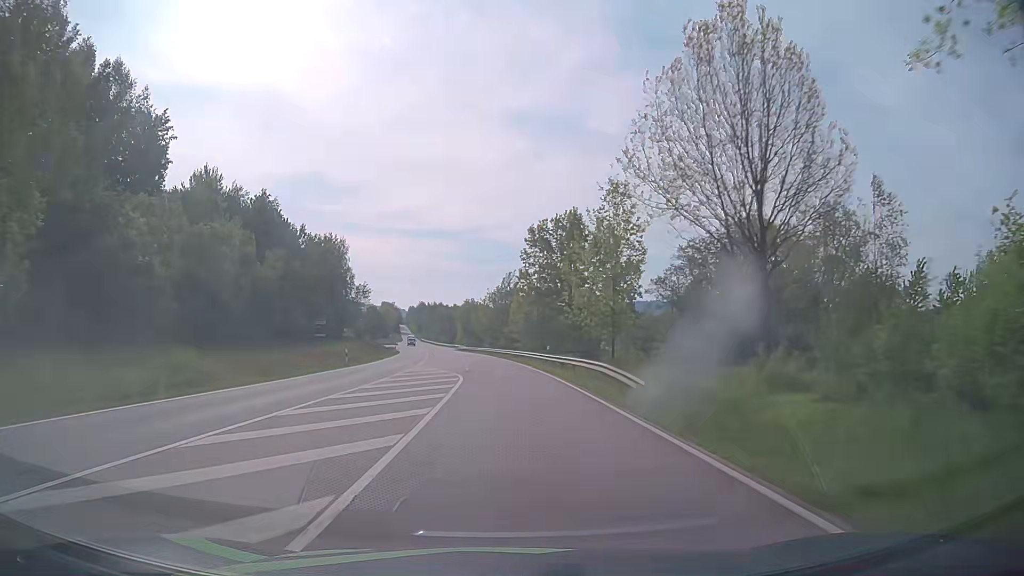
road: secondary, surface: asphalt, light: Day
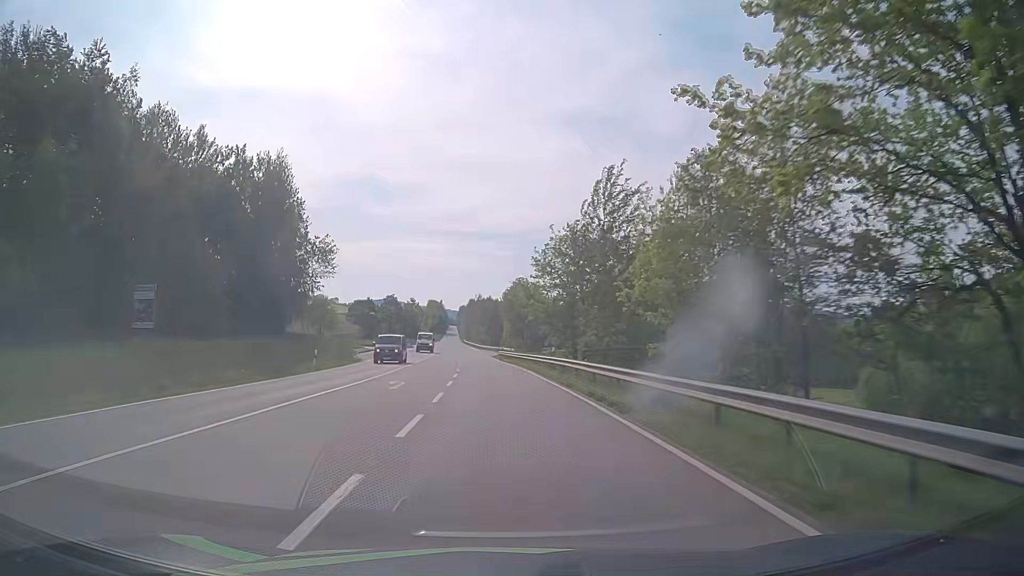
(-2.2, +55.9) m; -5°
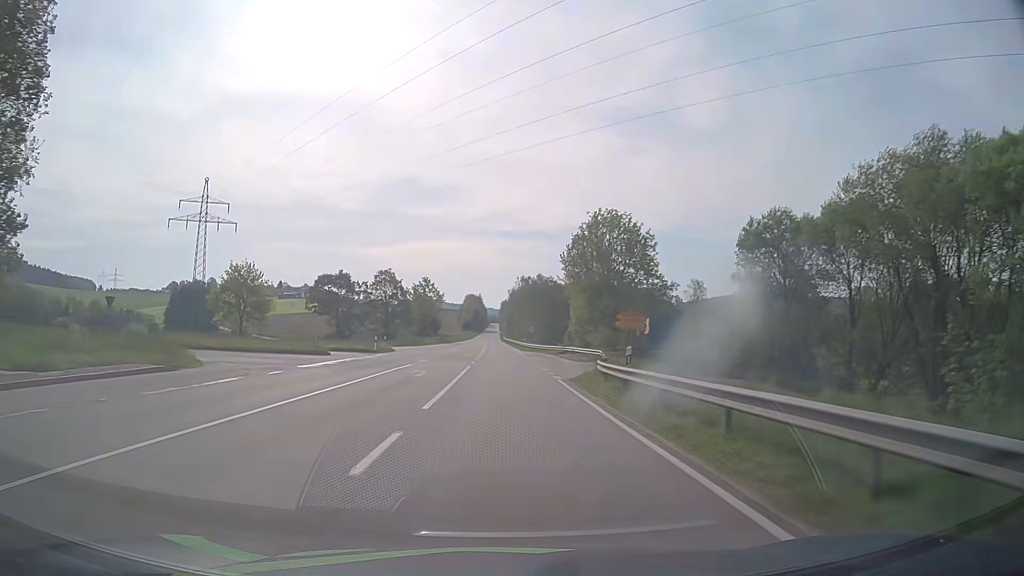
(-2.5, +57.0) m; -4°
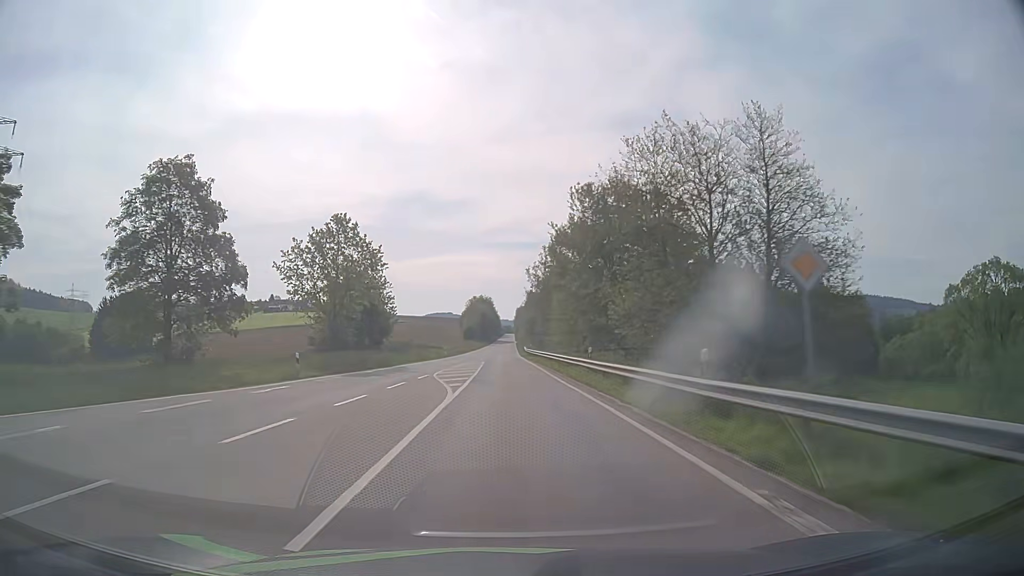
(-1.1, +71.7) m; -2°
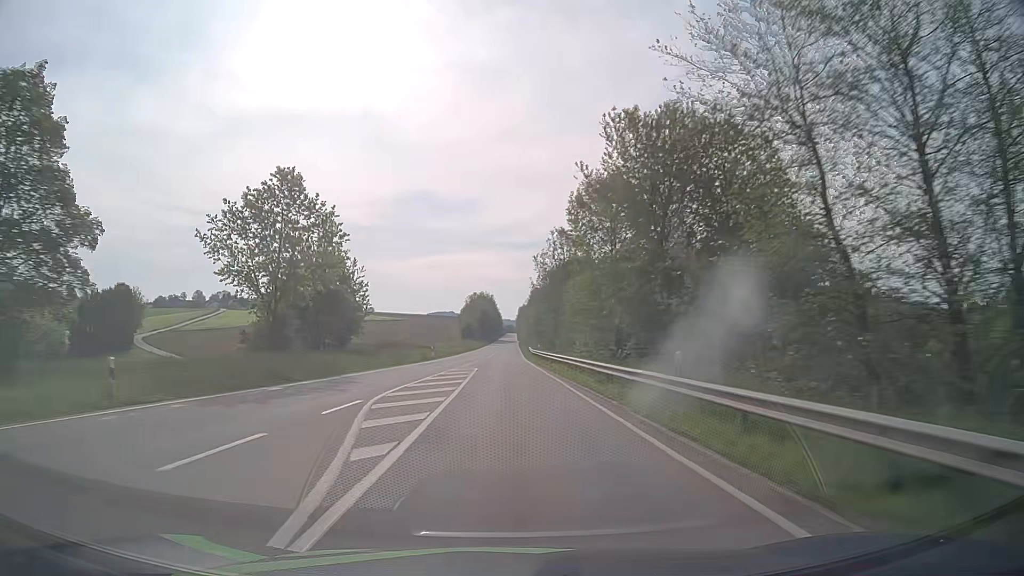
(0.0, +14.3) m; 0°
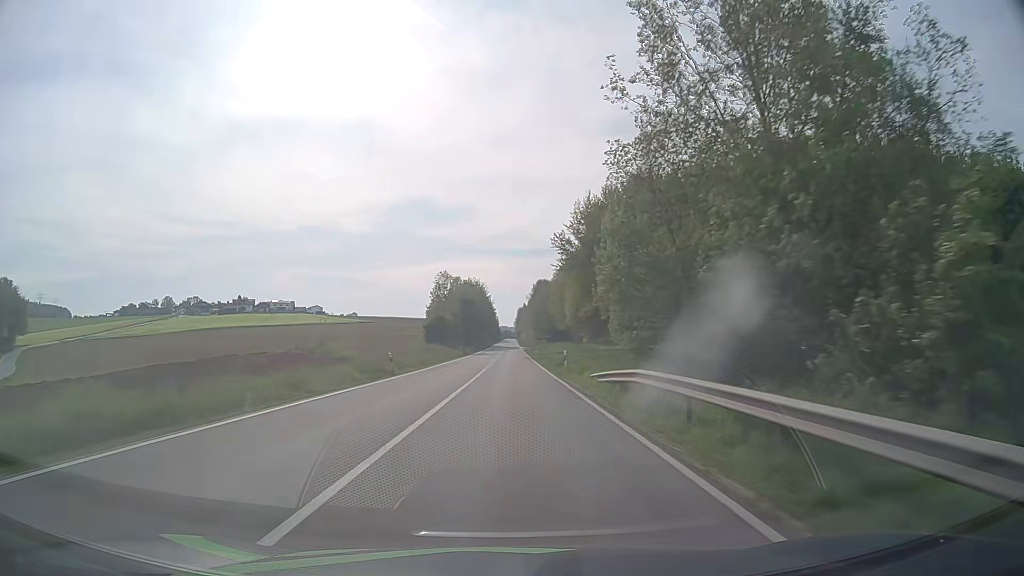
(-0.1, +70.8) m; 0°
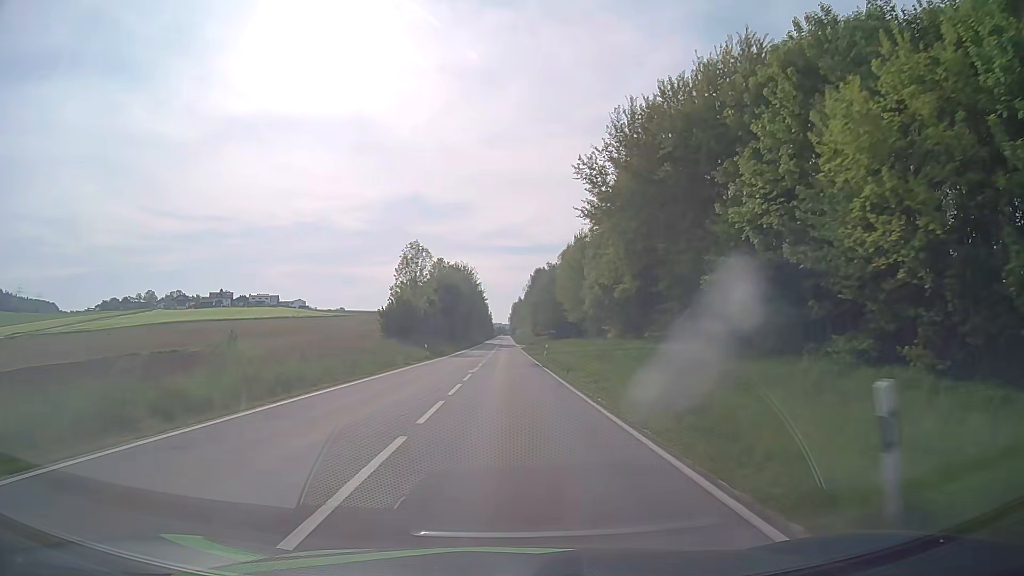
(0.0, +28.3) m; 0°
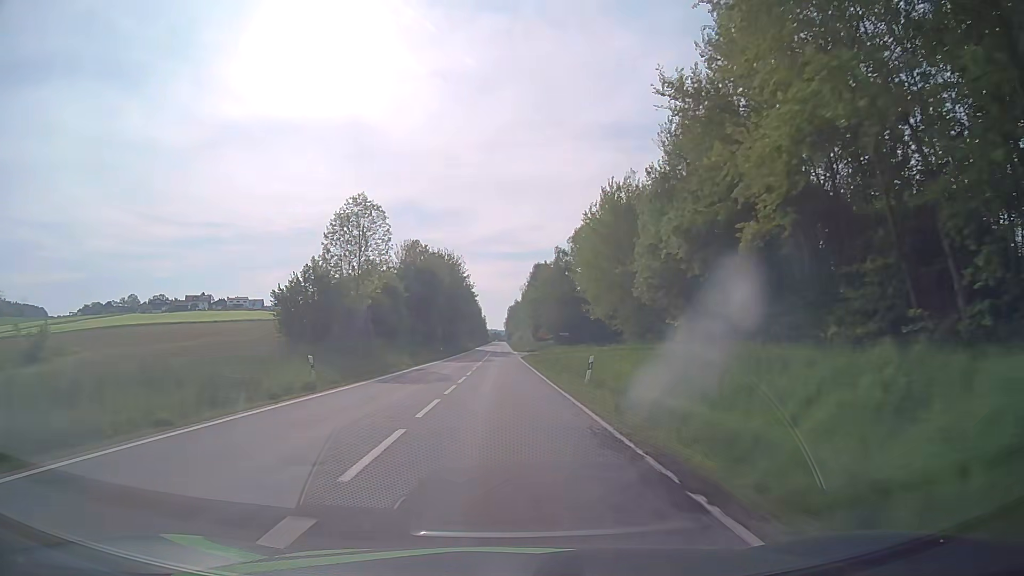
(+0.1, +28.4) m; 0°
(0, +10) (0, +20) (0, +30) (0, +40) (0, +50) (0, +60) (0, +70) (0, +80) (0, +90) (0, +100) m
